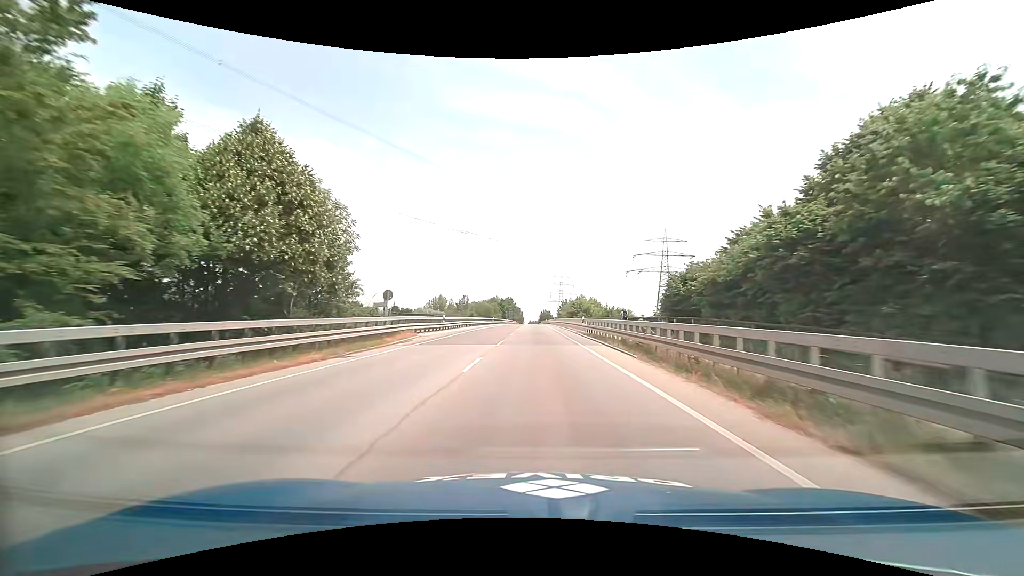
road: primary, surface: asphalt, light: Day
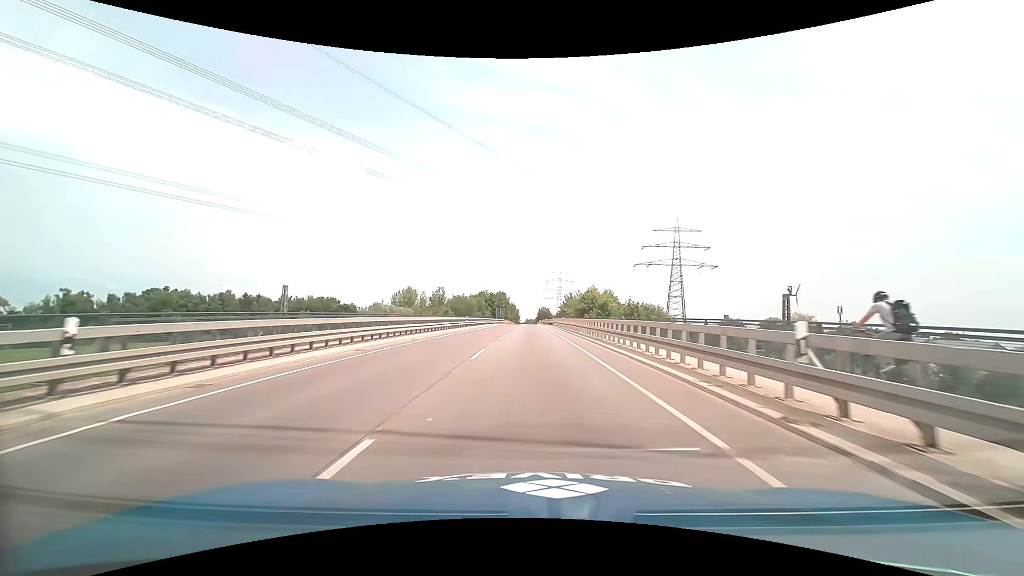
(+0.1, +31.8) m; 0°
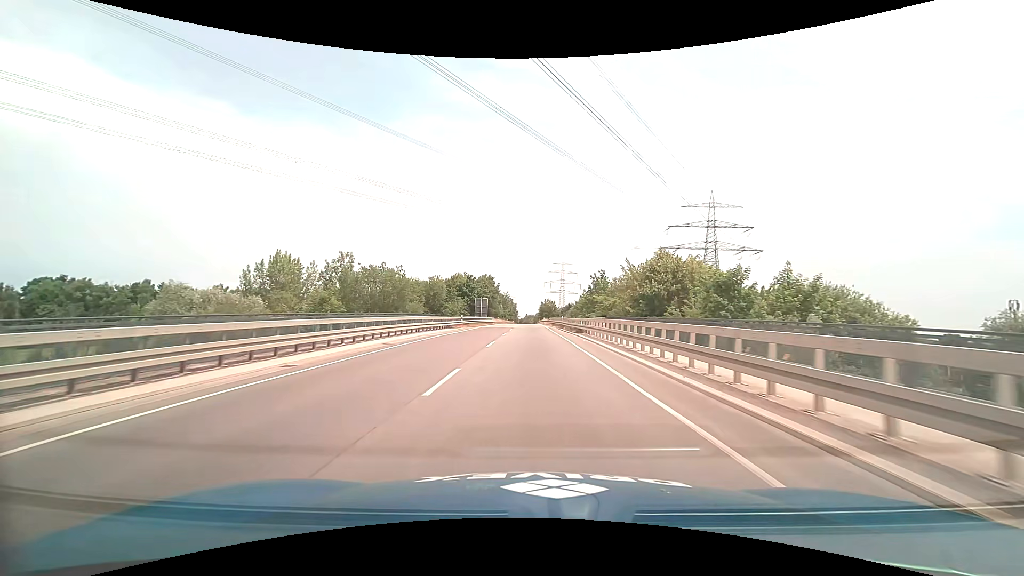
(-0.2, +53.1) m; 0°
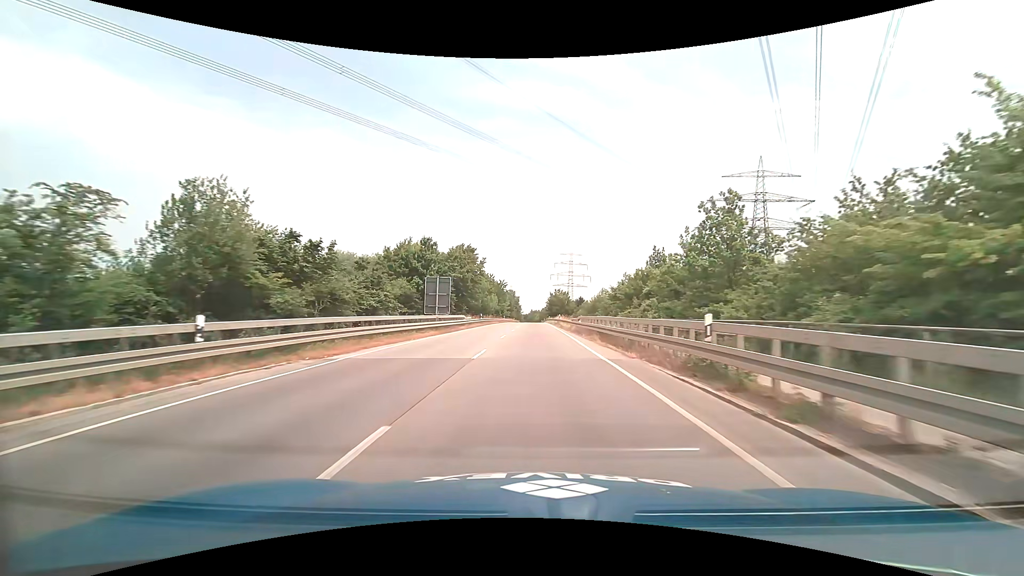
(-0.2, +42.8) m; -1°
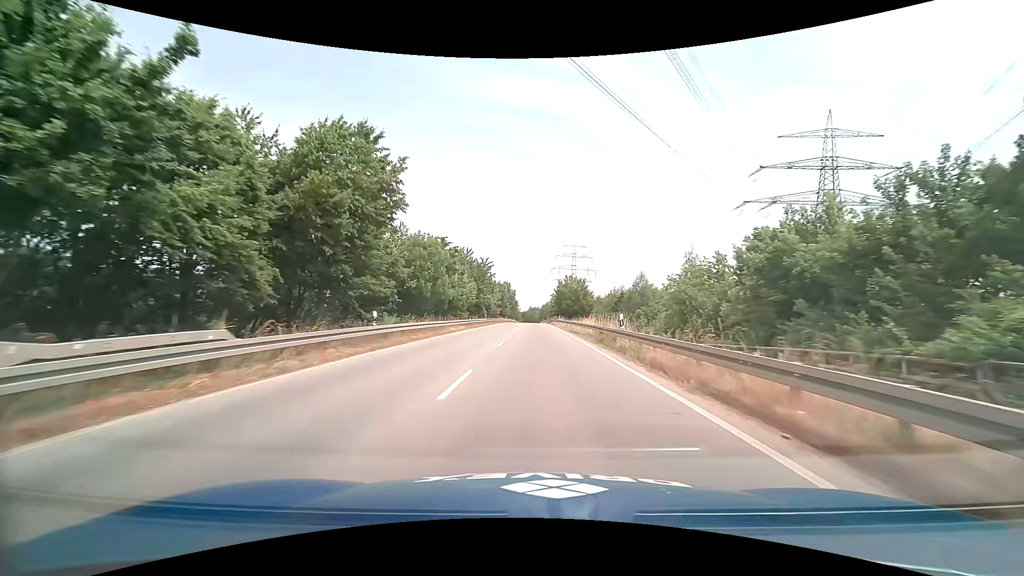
(-0.2, +41.8) m; 0°
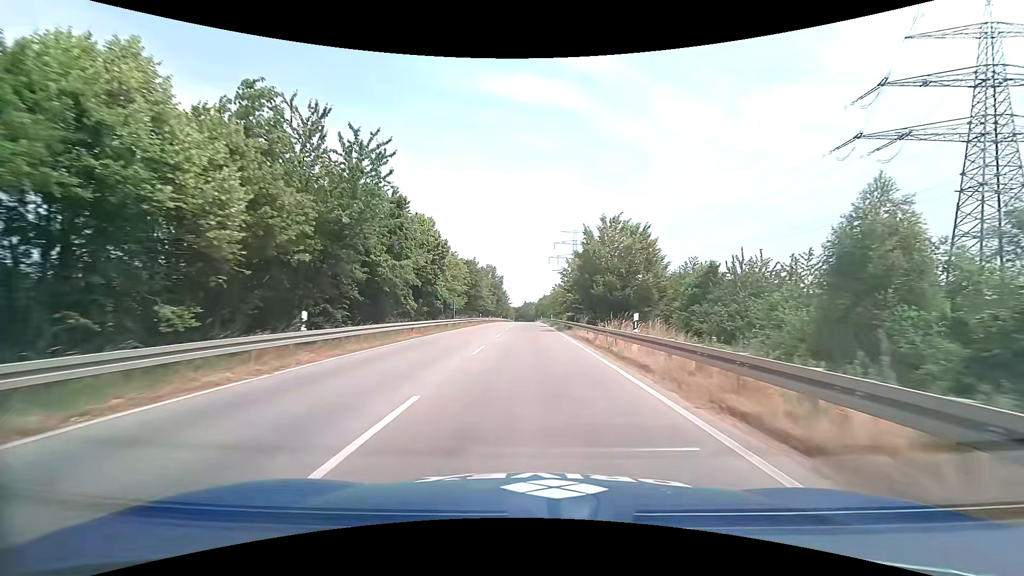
(+0.4, +51.2) m; +1°
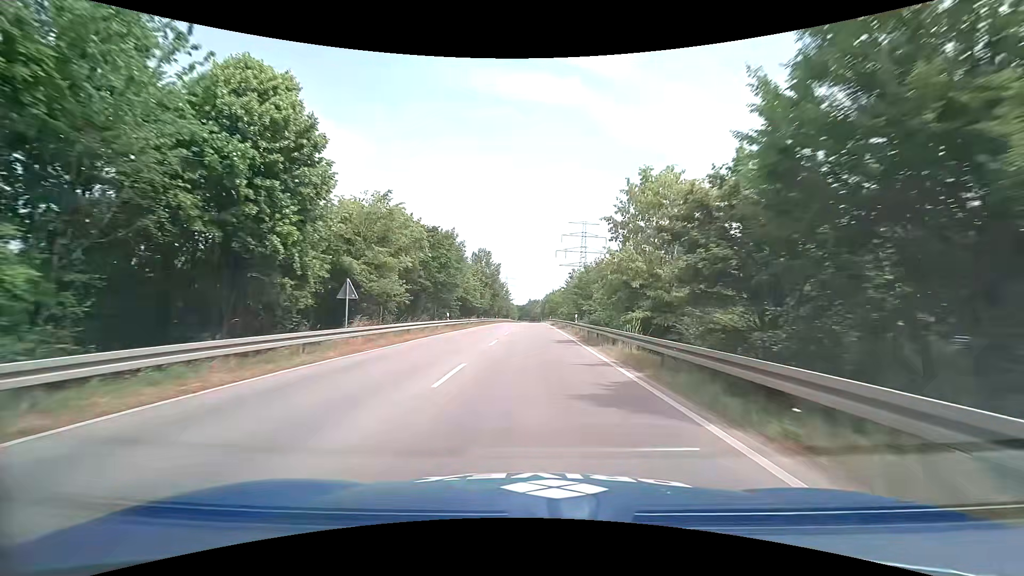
(-0.3, +30.4) m; -1°
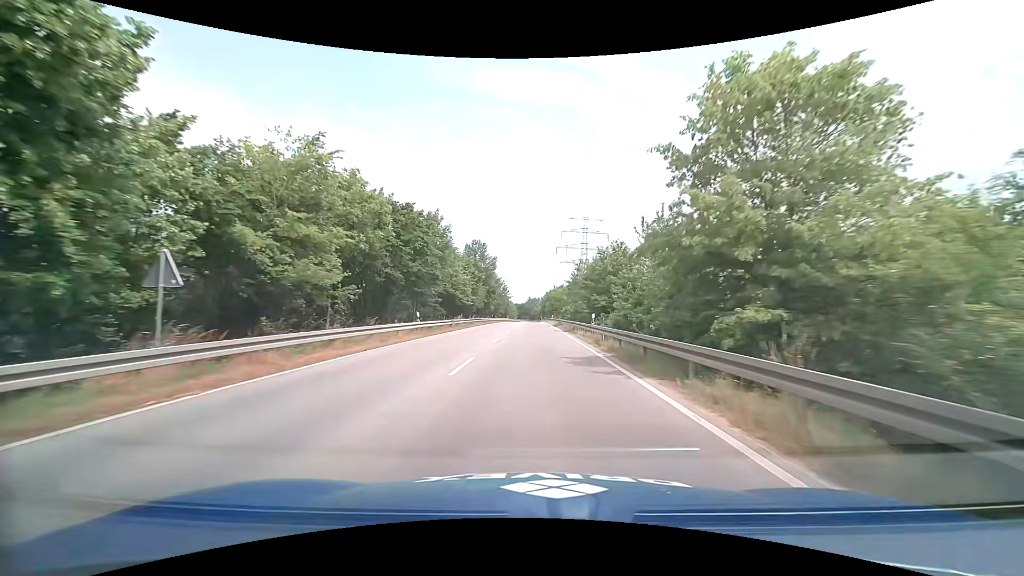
(0.0, +10.1) m; 0°
(0, +10) (0, +20) (0, +30) (0, +40) (0, +50) (0, +60) (0, +70) (+1, +80) (+1, +90) (+1, +100) m
